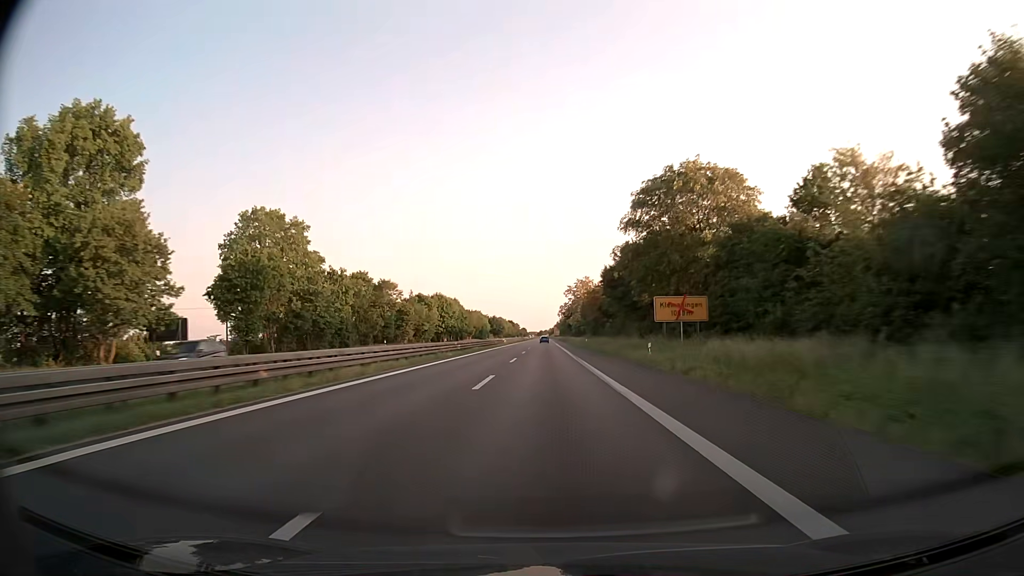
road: trunk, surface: asphalt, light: Day
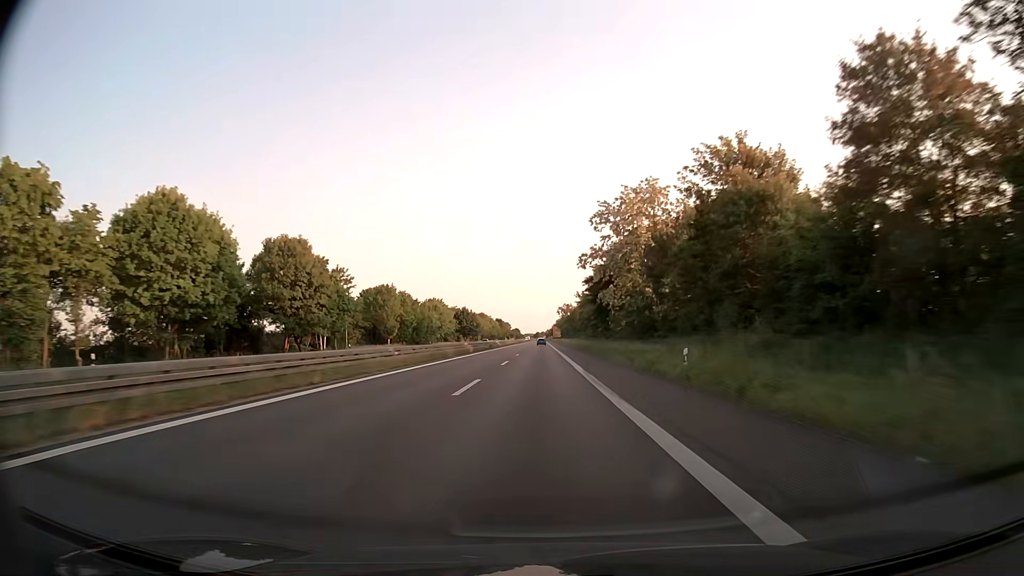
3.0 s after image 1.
(+0.1, +109.1) m; 0°
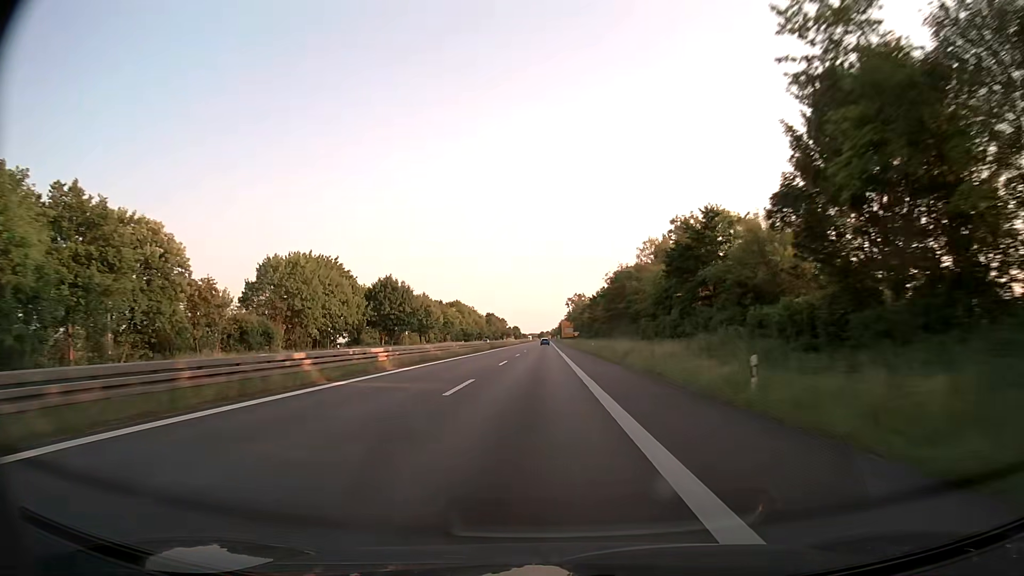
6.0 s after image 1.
(-0.4, +108.2) m; -1°
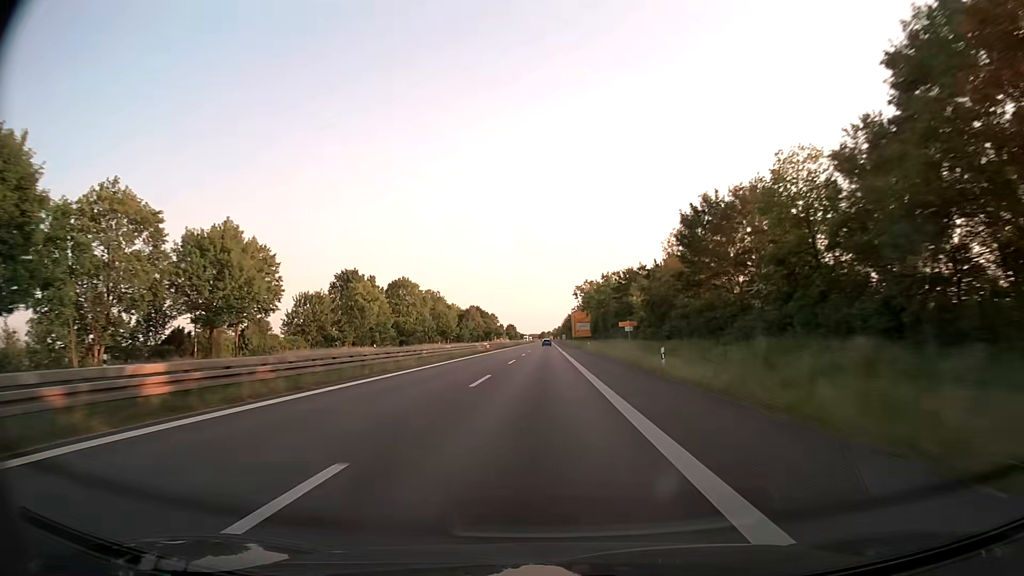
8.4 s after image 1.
(+0.1, +87.0) m; 0°
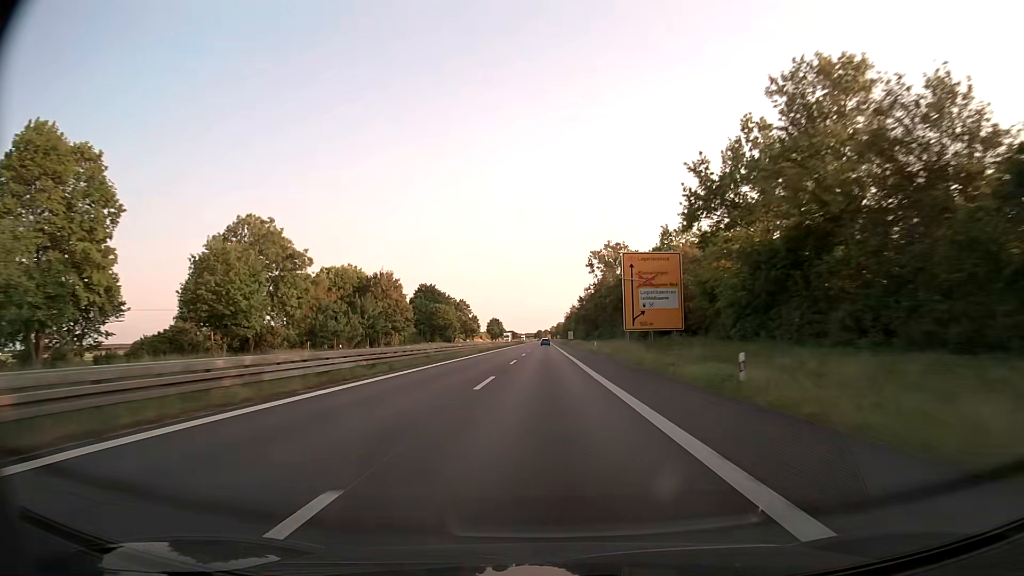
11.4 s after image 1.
(+0.1, +109.6) m; 0°
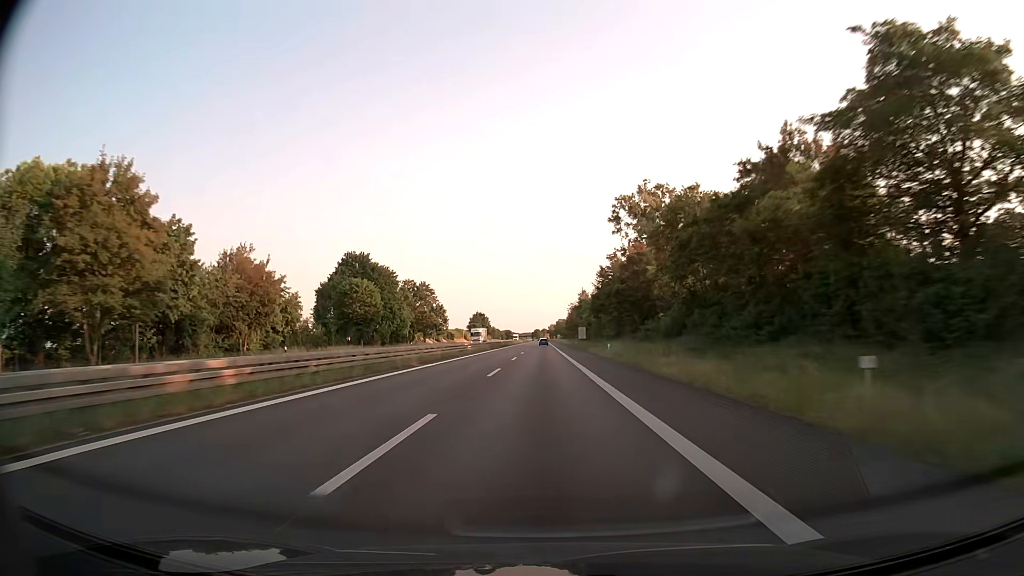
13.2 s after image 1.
(0.0, +66.1) m; 0°
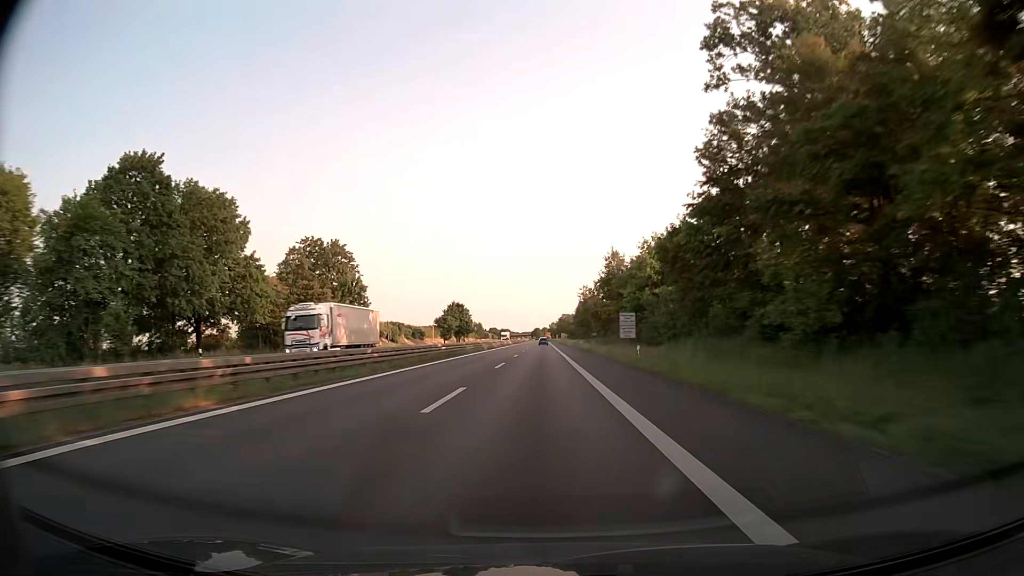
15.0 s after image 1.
(-0.1, +65.8) m; 0°
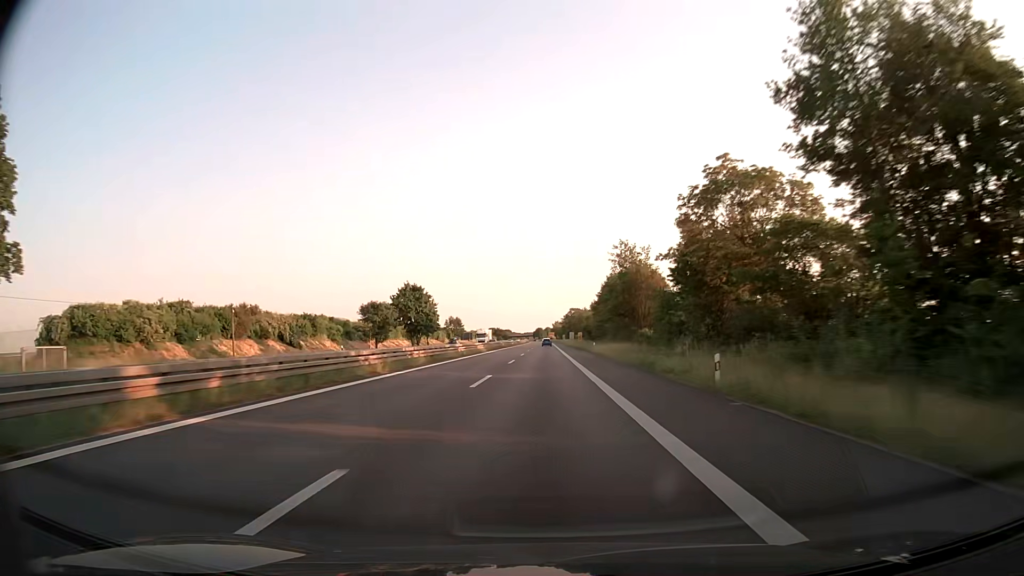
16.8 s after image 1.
(-0.2, +65.4) m; 0°
(0, +10) (0, +20) (0, +30) (0, +40) (0, +50) (0, +60) (0, +70) (0, +80) (0, +90) (0, +100) m
